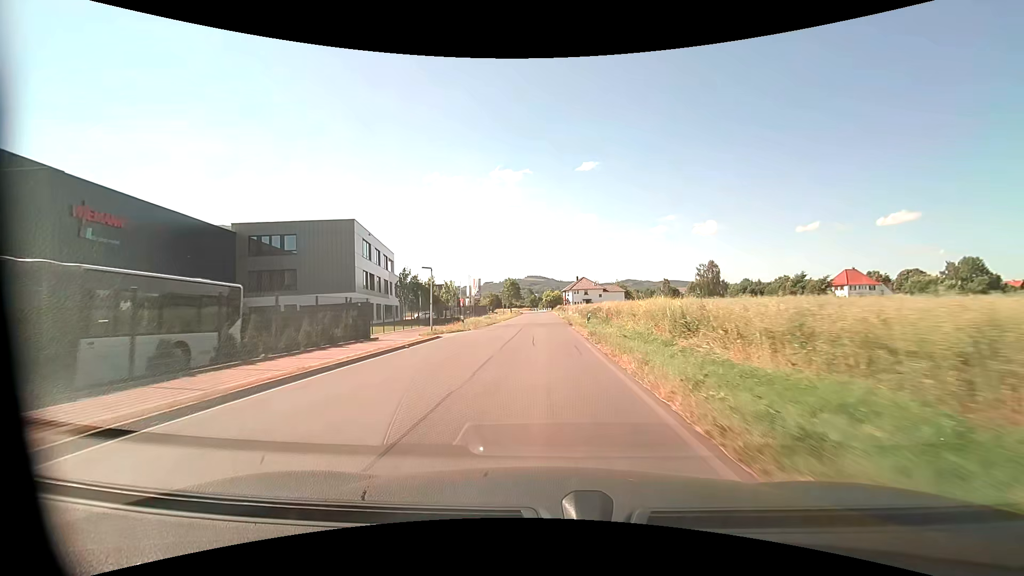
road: unclassified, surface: asphalt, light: Day
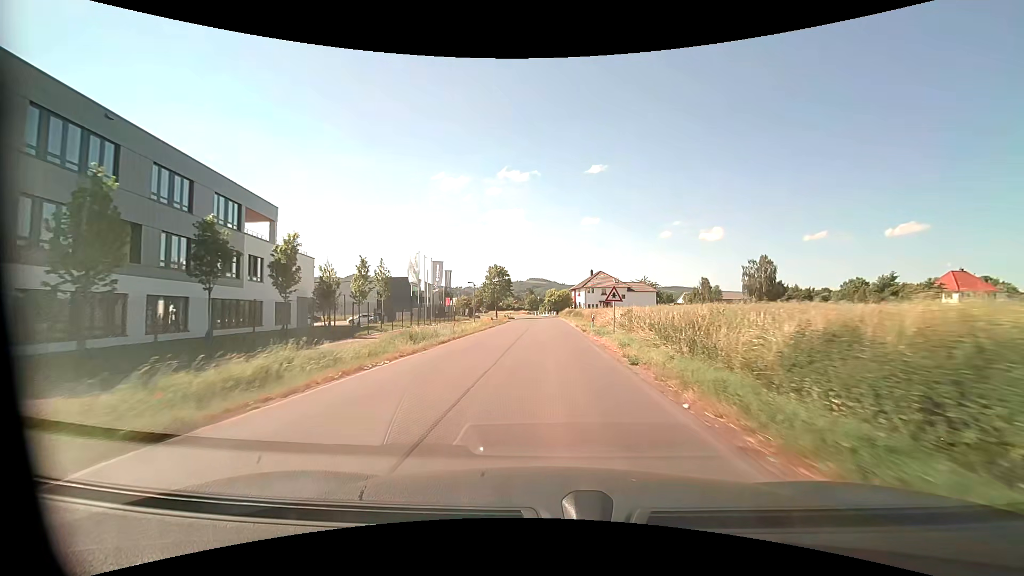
(-0.3, +40.7) m; 0°
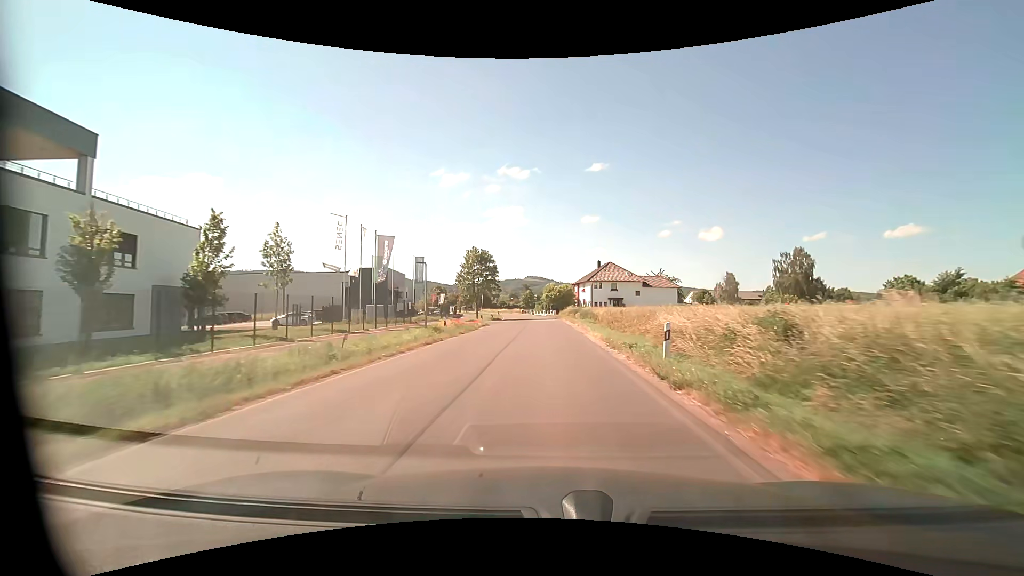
(+0.1, +20.3) m; 0°
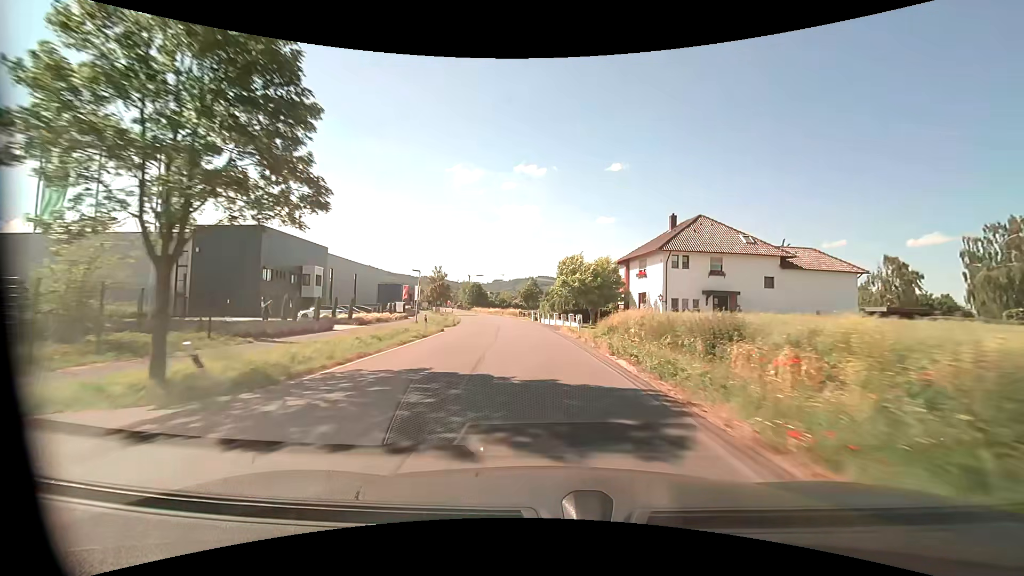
(-0.3, +50.9) m; -1°
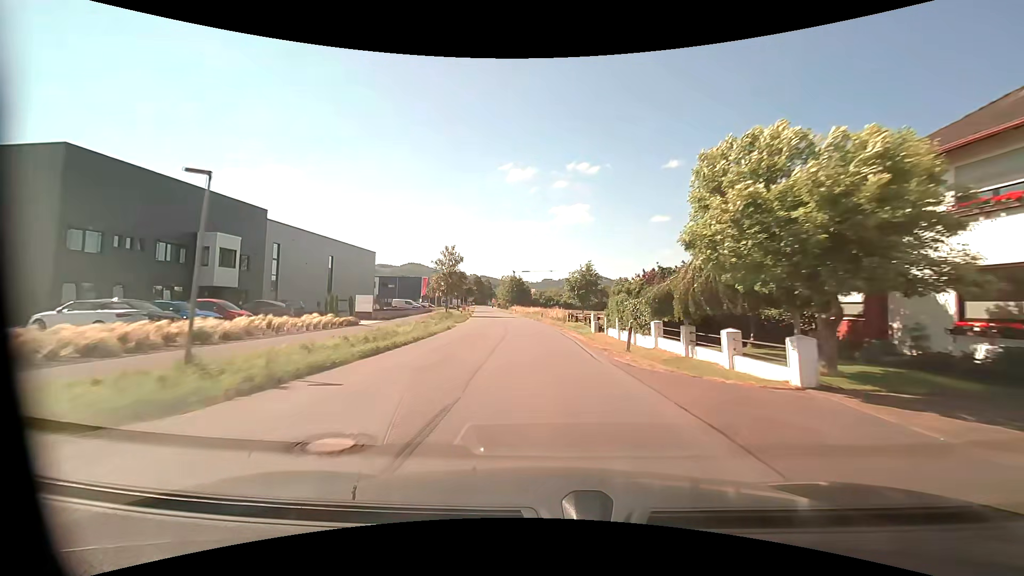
(-1.4, +30.4) m; -6°
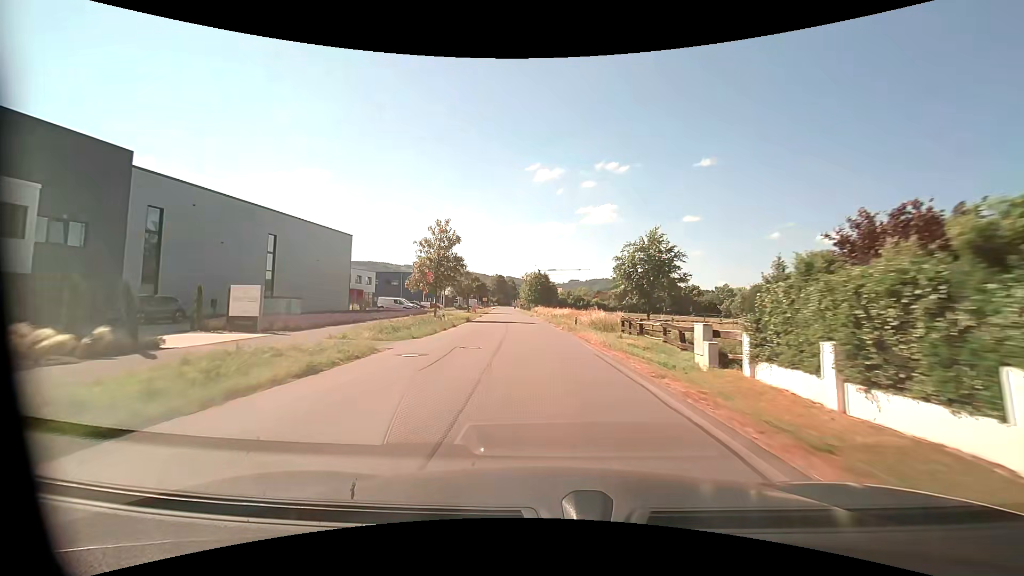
(-0.6, +20.1) m; -3°
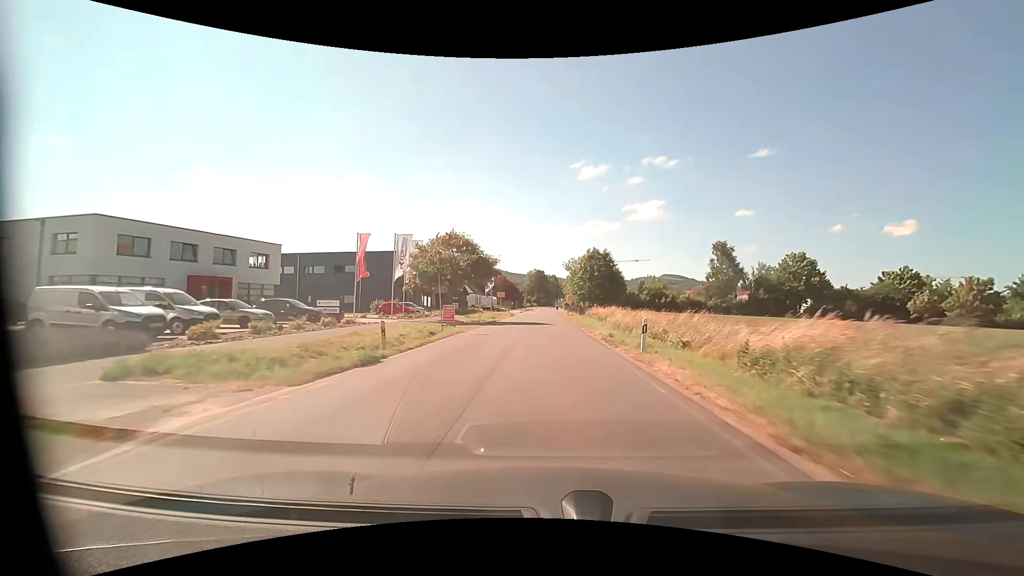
(-2.6, +49.8) m; -5°
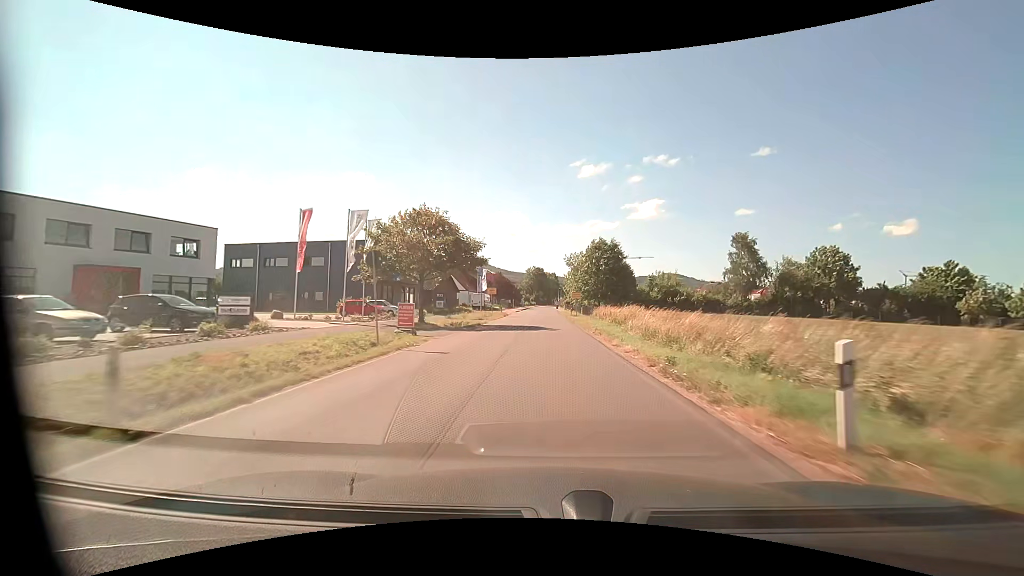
(0.0, +9.8) m; 0°
(0, +10) (0, +20) (0, +30) (0, +40) (0, +50) (0, +60) (+1, +70) (+1, +80) (+1, +90) (+1, +100) m
